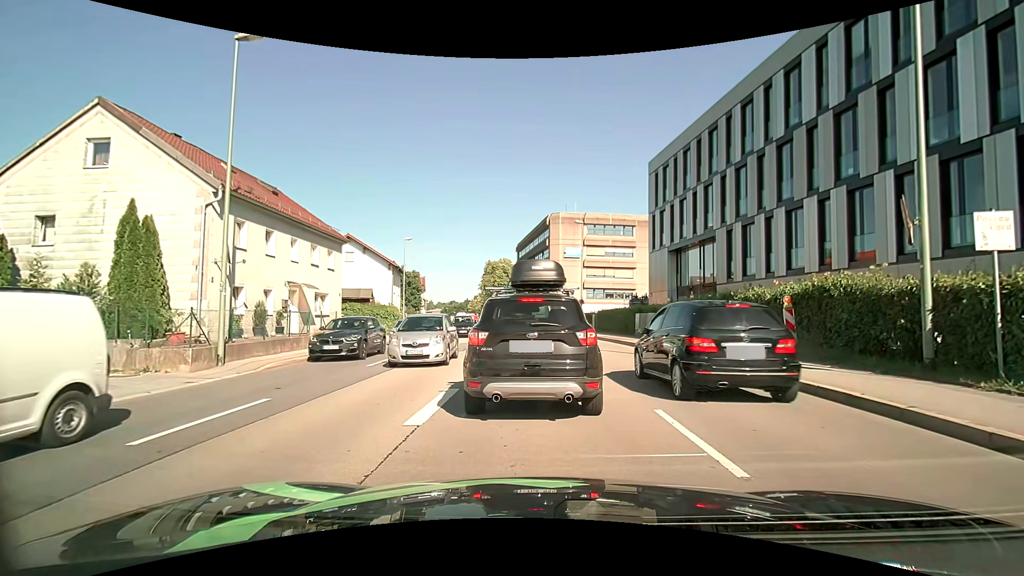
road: primary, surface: asphalt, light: Day
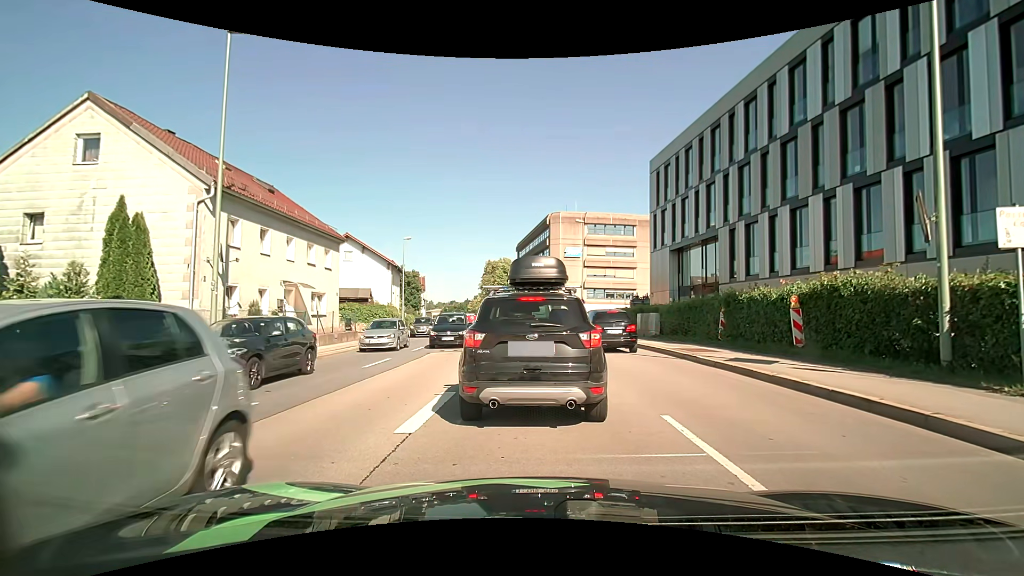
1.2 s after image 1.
(0.0, +0.4) m; 0°
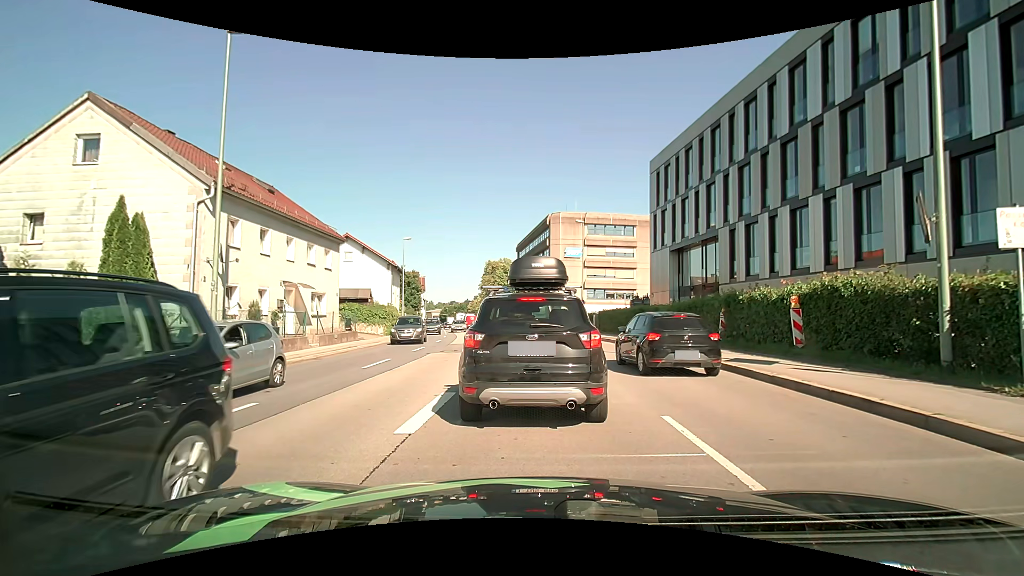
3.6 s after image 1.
(0.0, +0.1) m; 0°
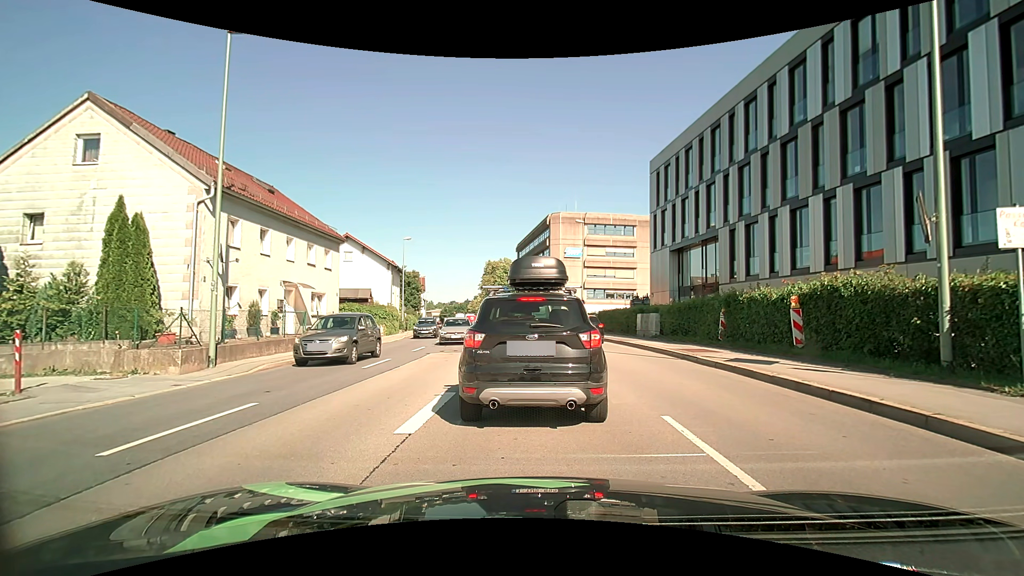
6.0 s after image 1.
(0.0, 0.0) m; 0°
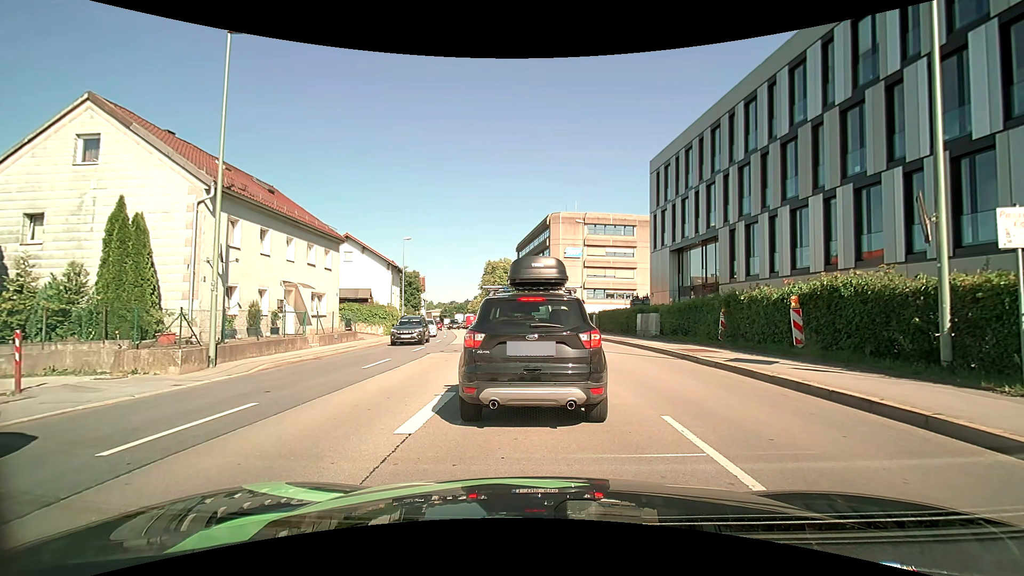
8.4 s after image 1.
(0.0, 0.0) m; 0°
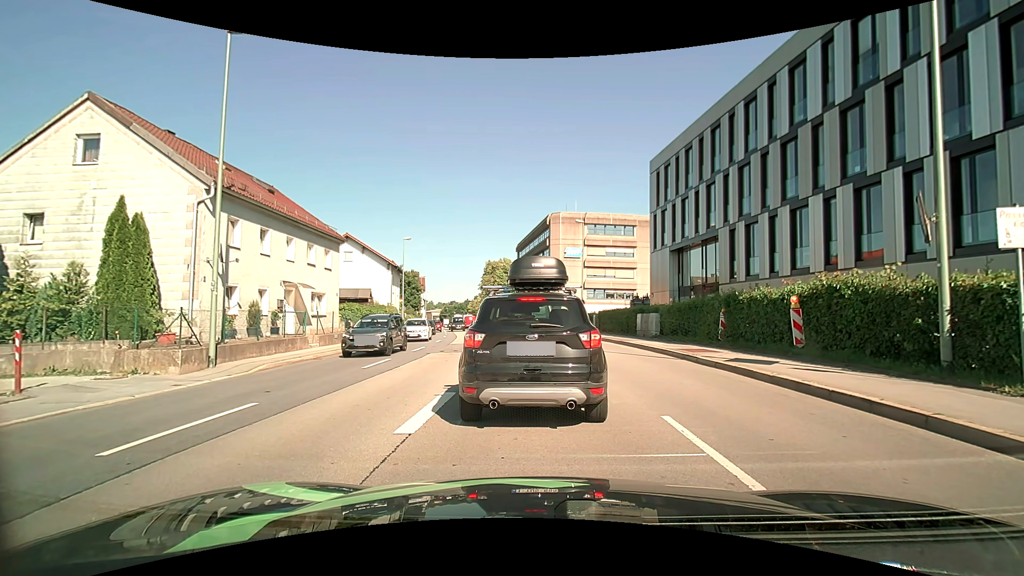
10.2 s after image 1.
(0.0, 0.0) m; 0°
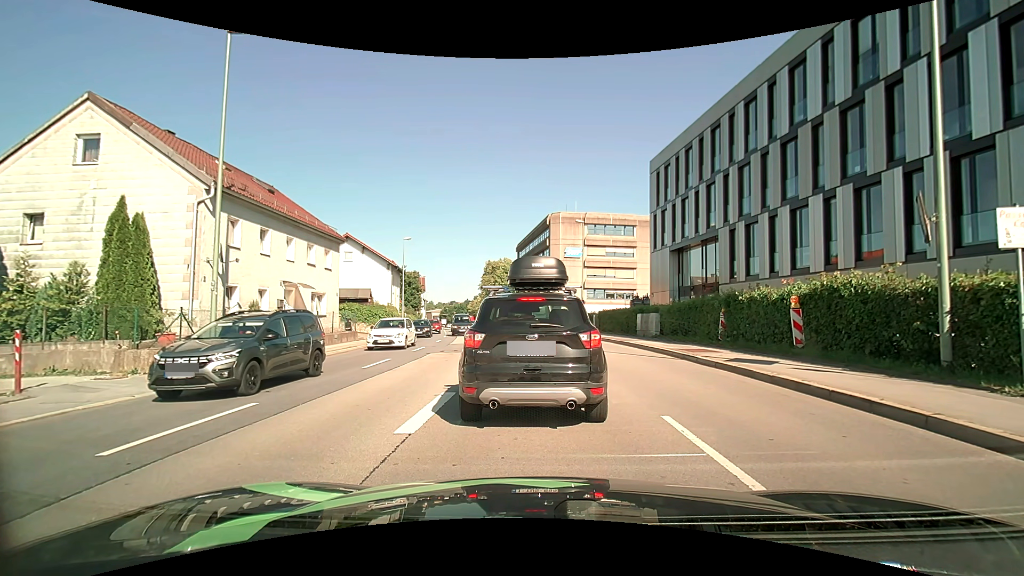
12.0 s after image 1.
(0.0, 0.0) m; 0°
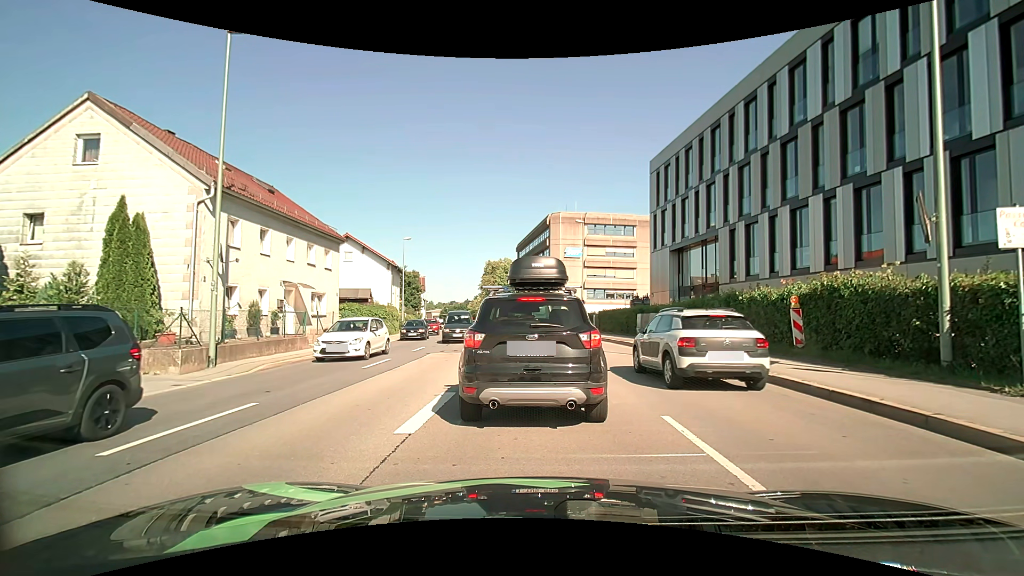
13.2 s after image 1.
(0.0, 0.0) m; 0°
